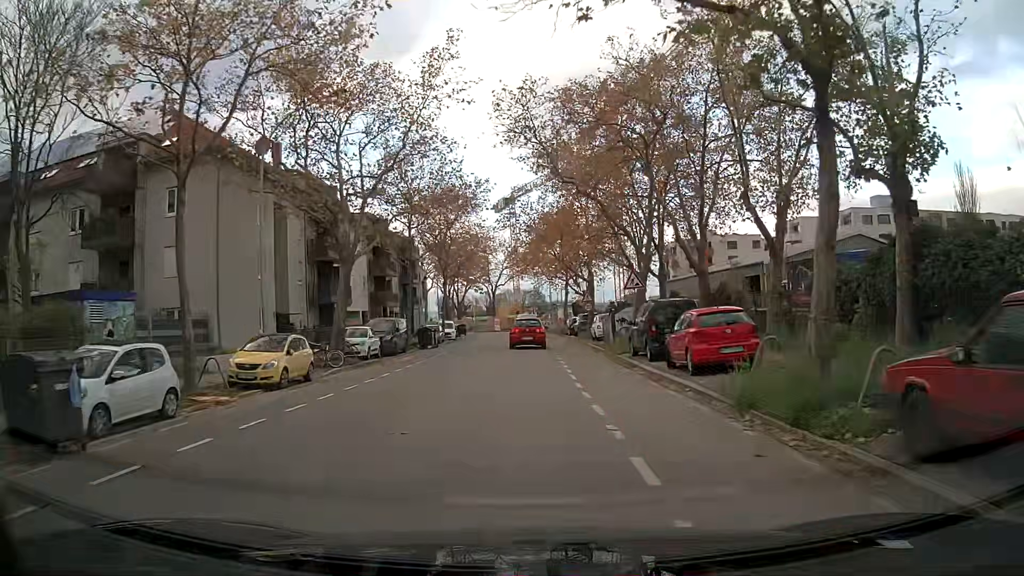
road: tertiary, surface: asphalt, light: Day
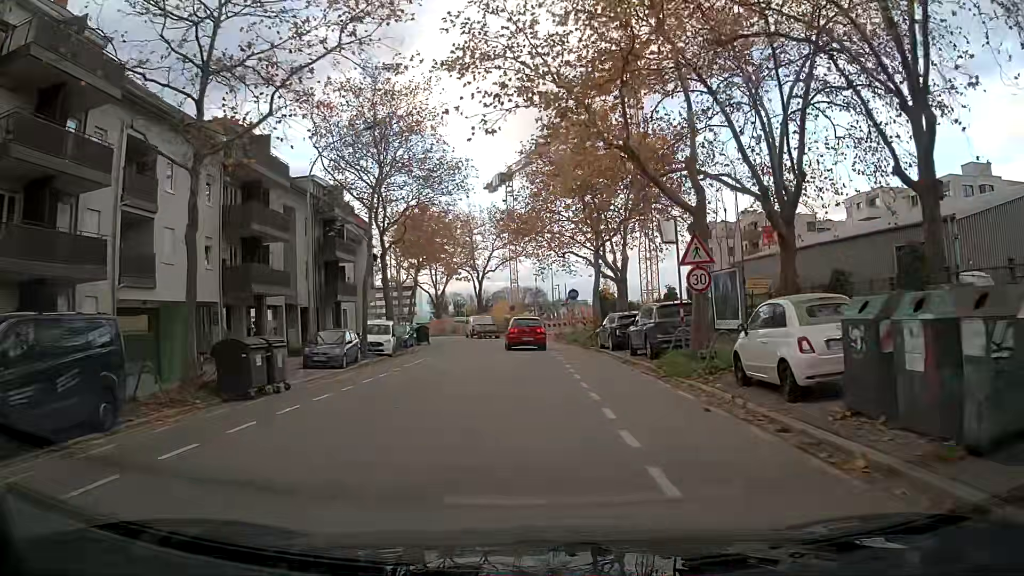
(0.0, +28.7) m; 0°
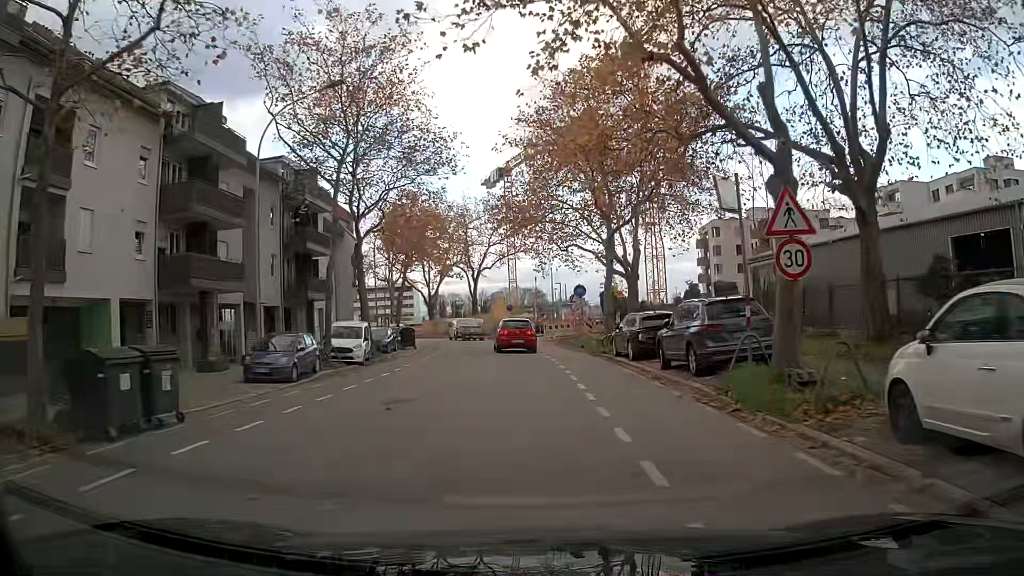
(0.0, +5.7) m; 0°
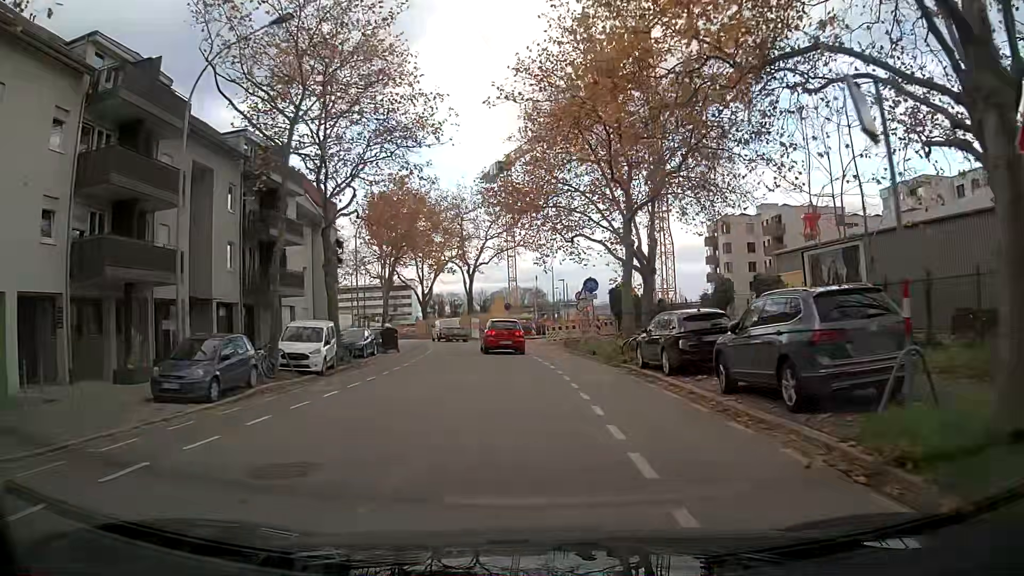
(0.0, +5.6) m; 0°
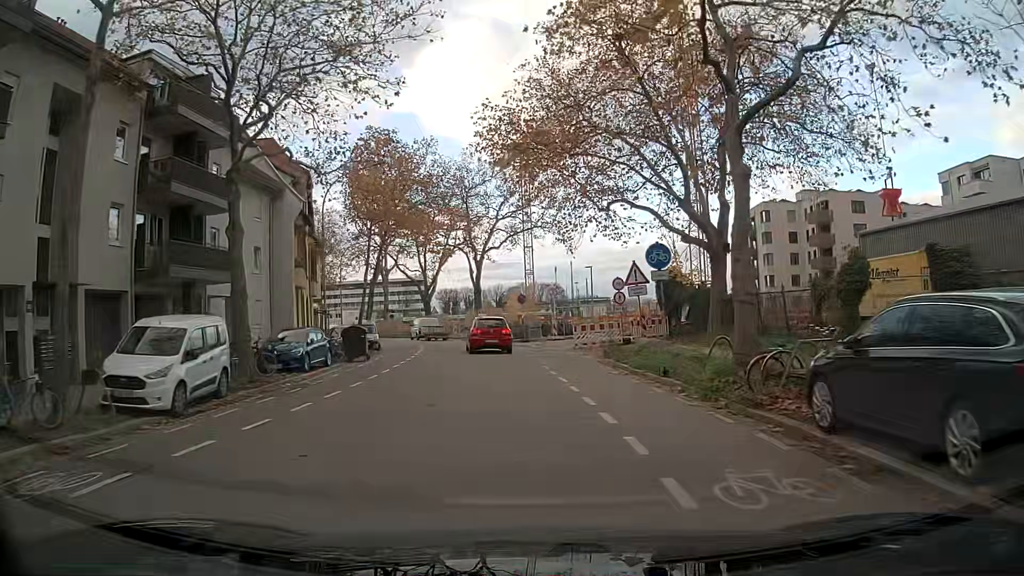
(-0.3, +10.9) m; -3°
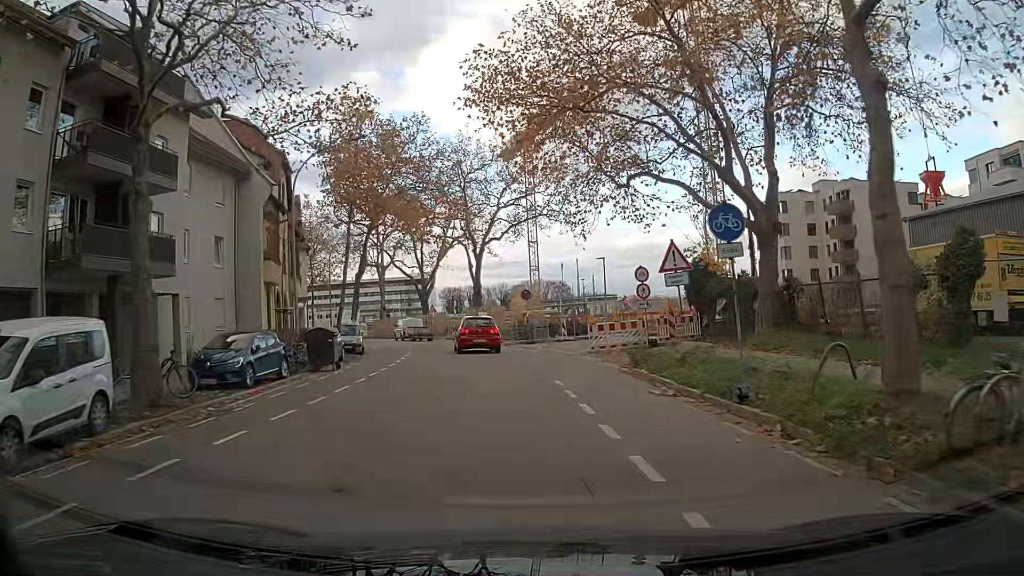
(0.0, +5.1) m; 0°
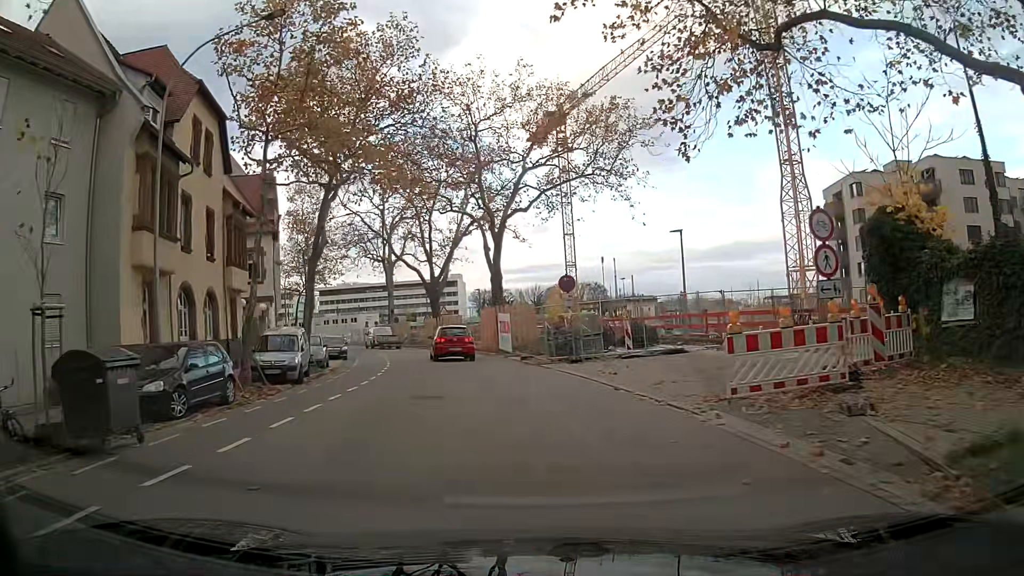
(-0.3, +13.9) m; -3°
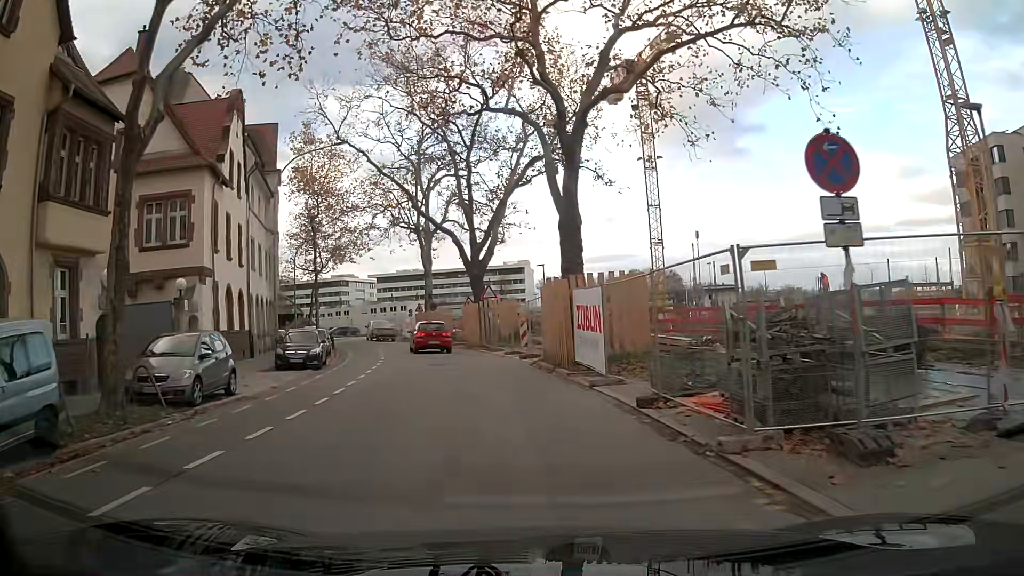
(-1.1, +17.1) m; -6°
